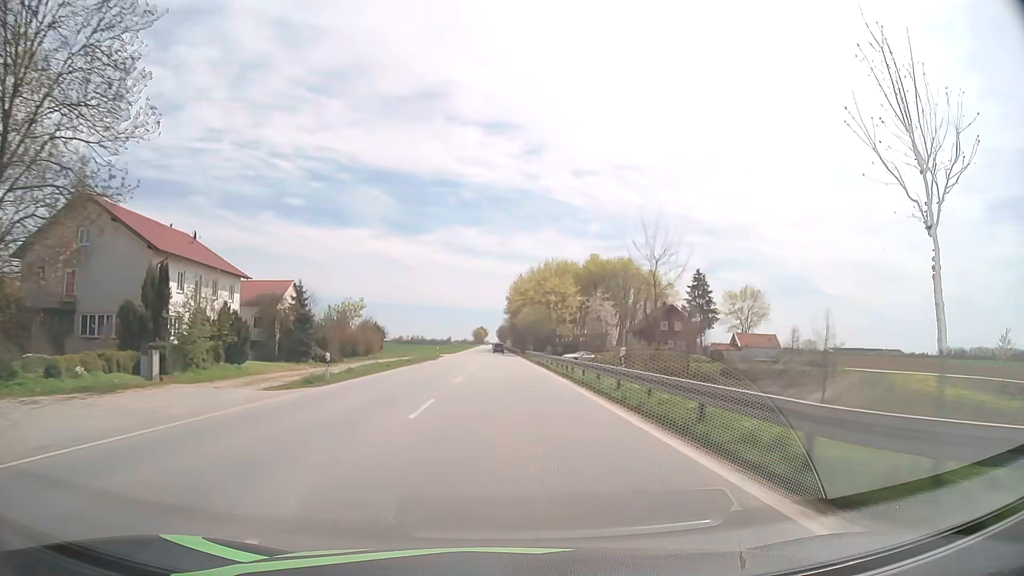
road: primary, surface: asphalt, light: Day
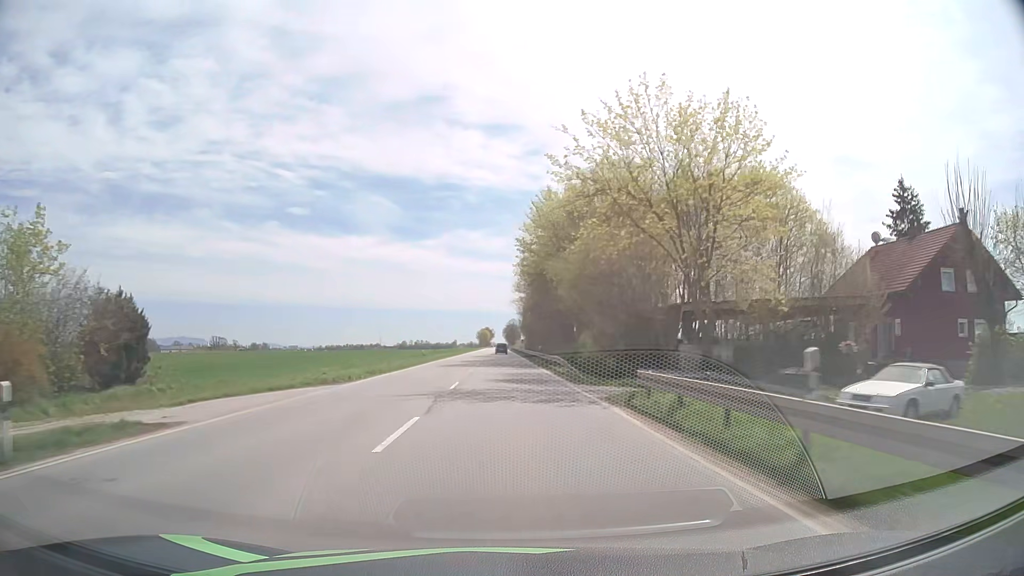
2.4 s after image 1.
(-0.6, +64.0) m; -1°
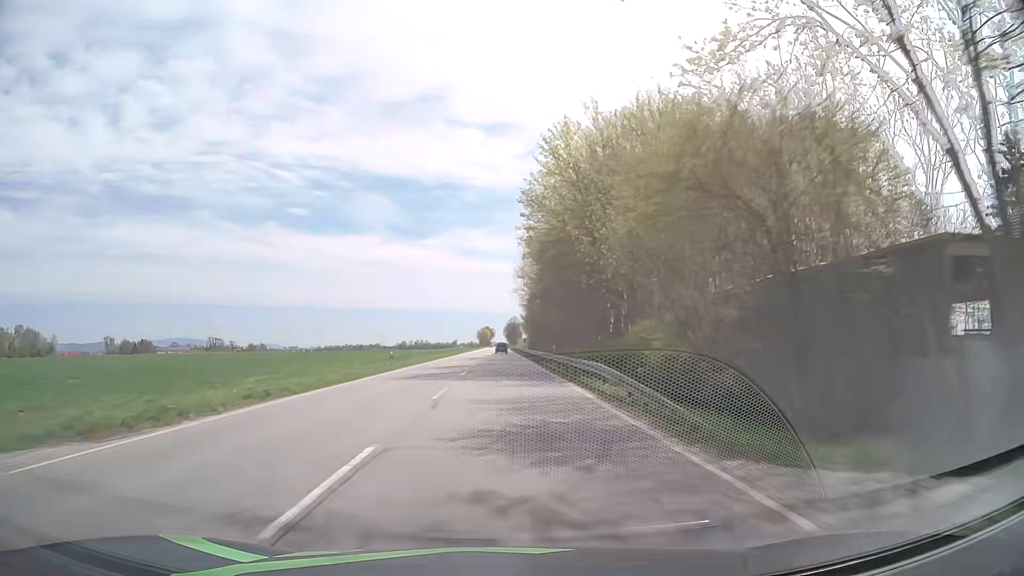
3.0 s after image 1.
(0.0, +16.0) m; 0°
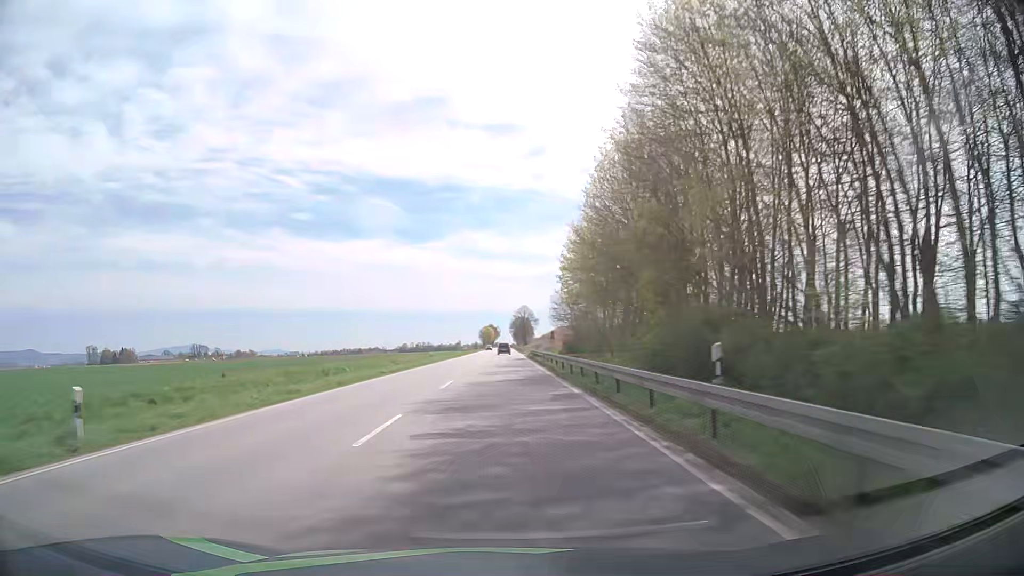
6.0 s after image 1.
(-0.4, +79.9) m; 0°
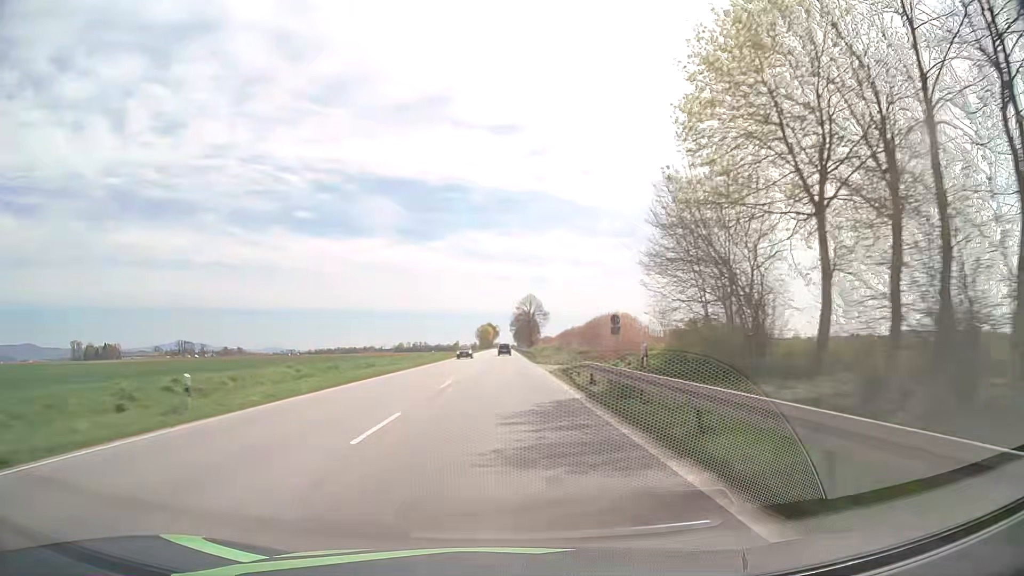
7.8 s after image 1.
(0.0, +47.9) m; 0°
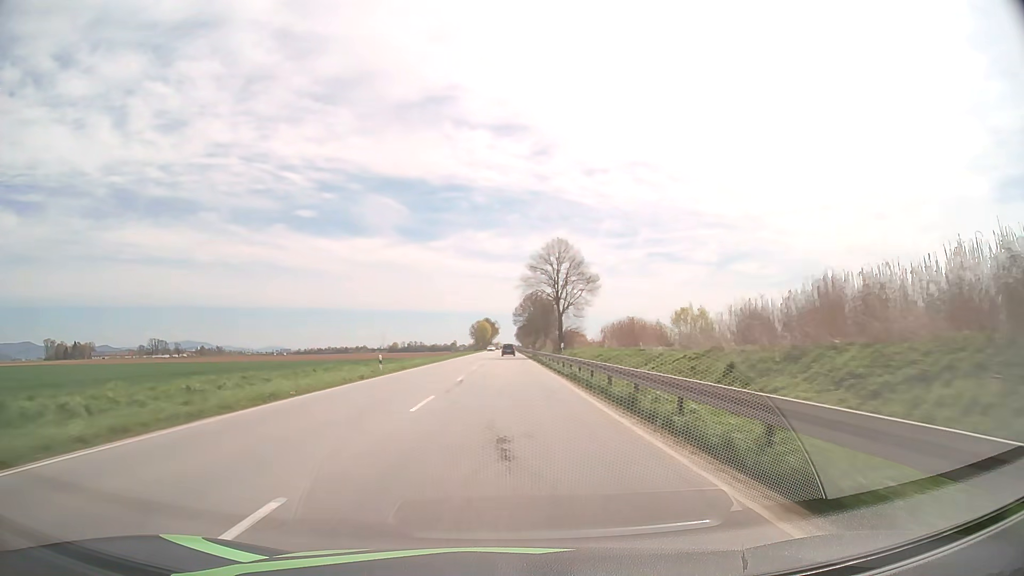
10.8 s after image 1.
(-0.2, +79.8) m; 0°
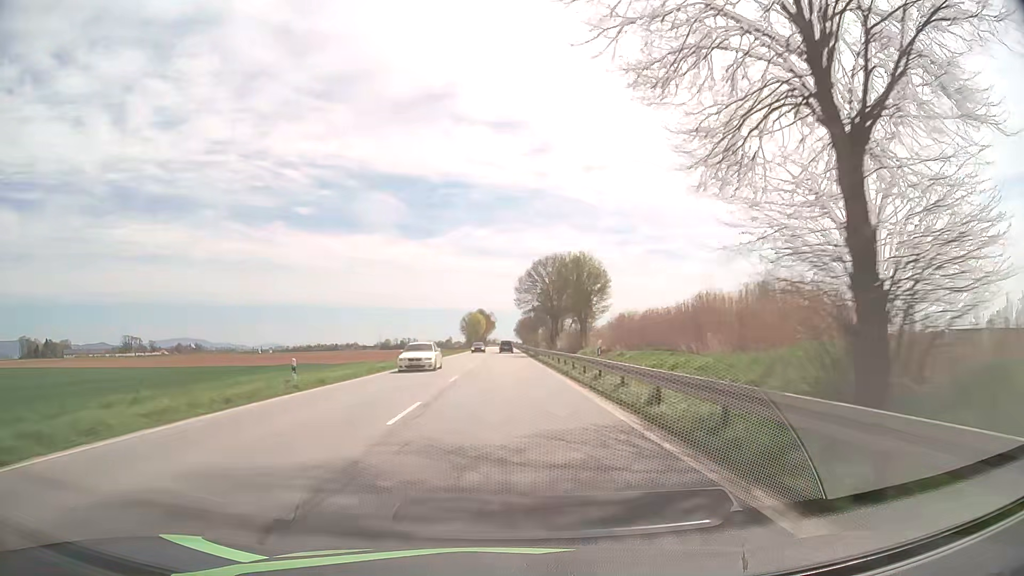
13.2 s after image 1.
(+0.1, +62.4) m; 0°
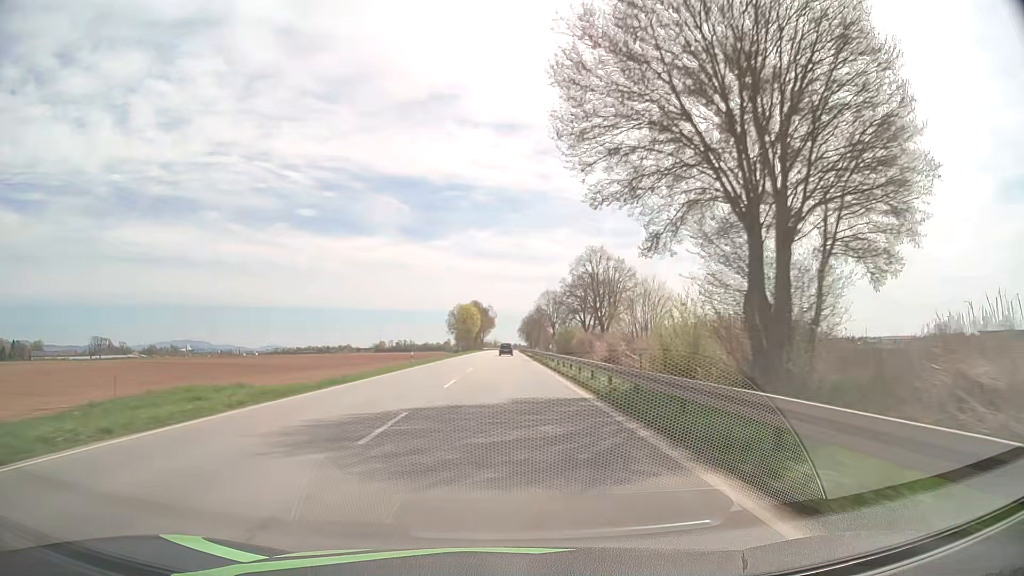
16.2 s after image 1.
(0.0, +74.2) m; 0°
(0, +10) (0, +20) (0, +30) (0, +40) (0, +50) (0, +60) (+1, +70) (+1, +80) (+1, +90) (+1, +100) m
